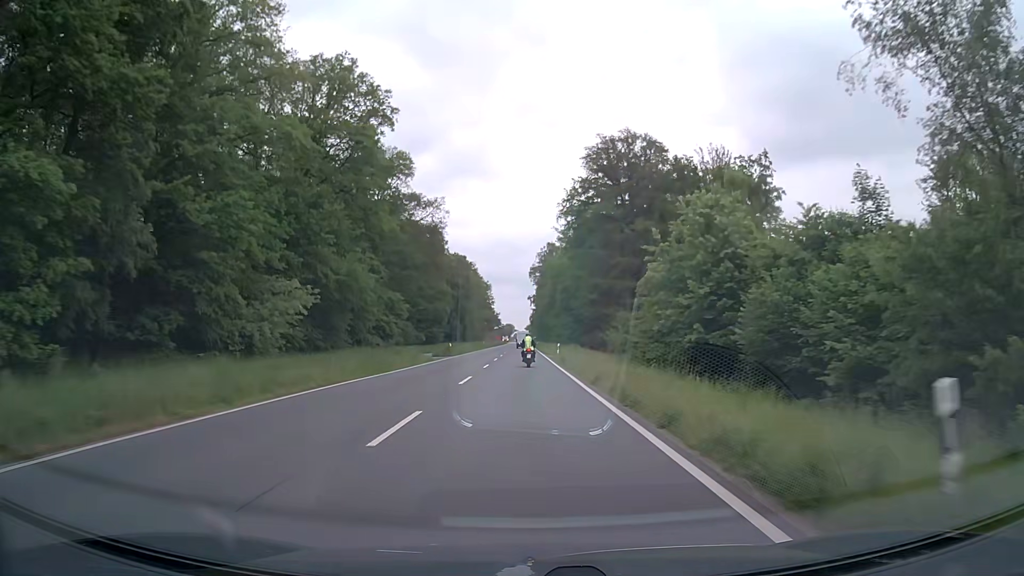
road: secondary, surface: asphalt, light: Day
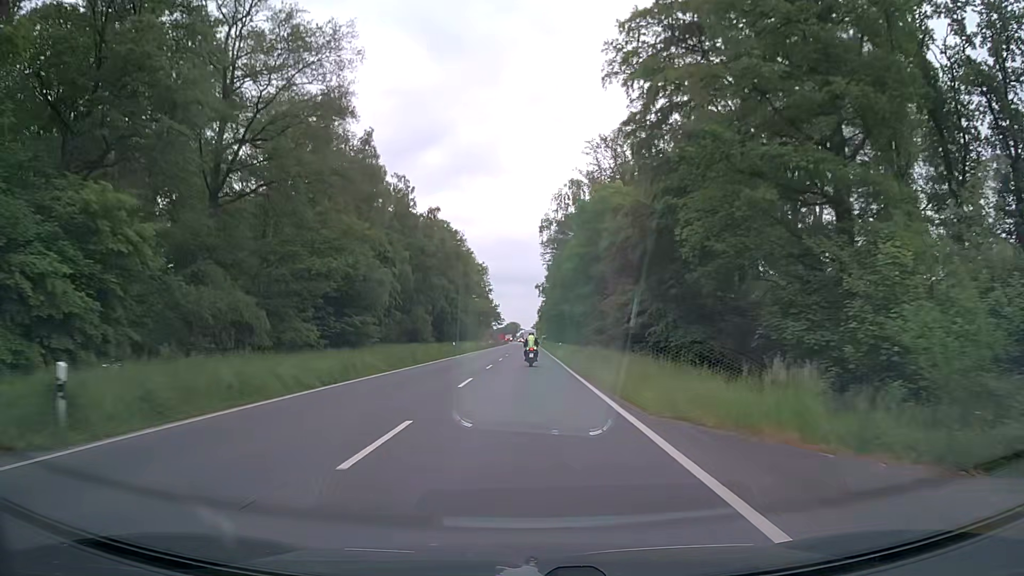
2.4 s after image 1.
(-0.2, +49.4) m; 0°
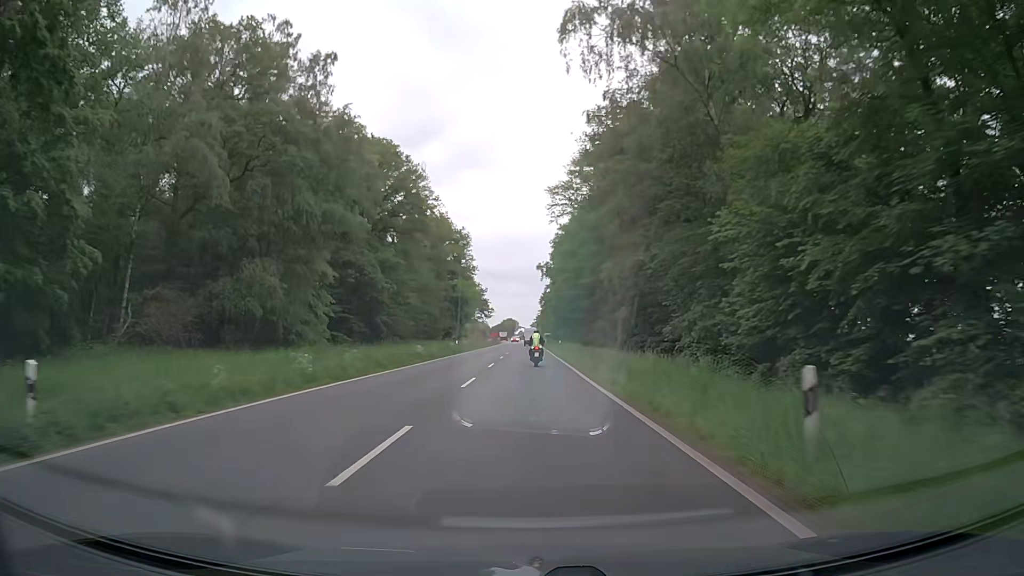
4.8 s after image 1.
(0.0, +48.7) m; 0°
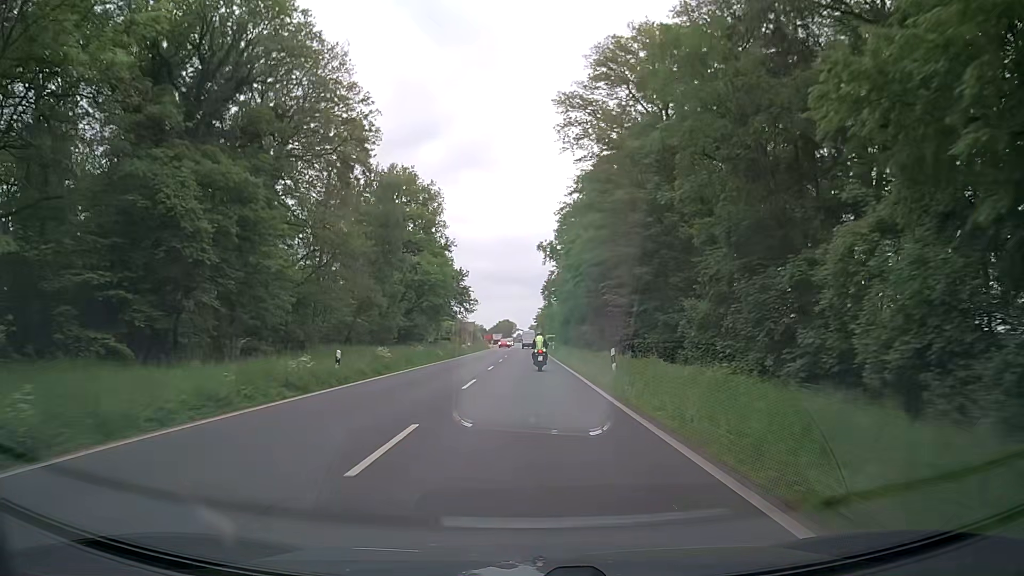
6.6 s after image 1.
(-0.1, +35.3) m; 0°
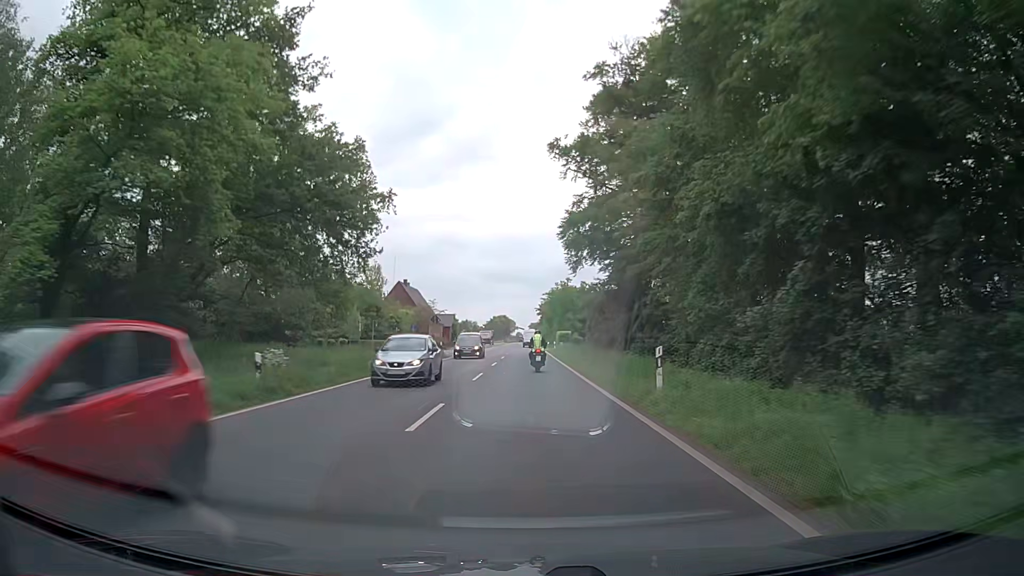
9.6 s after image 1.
(+0.1, +56.7) m; -1°
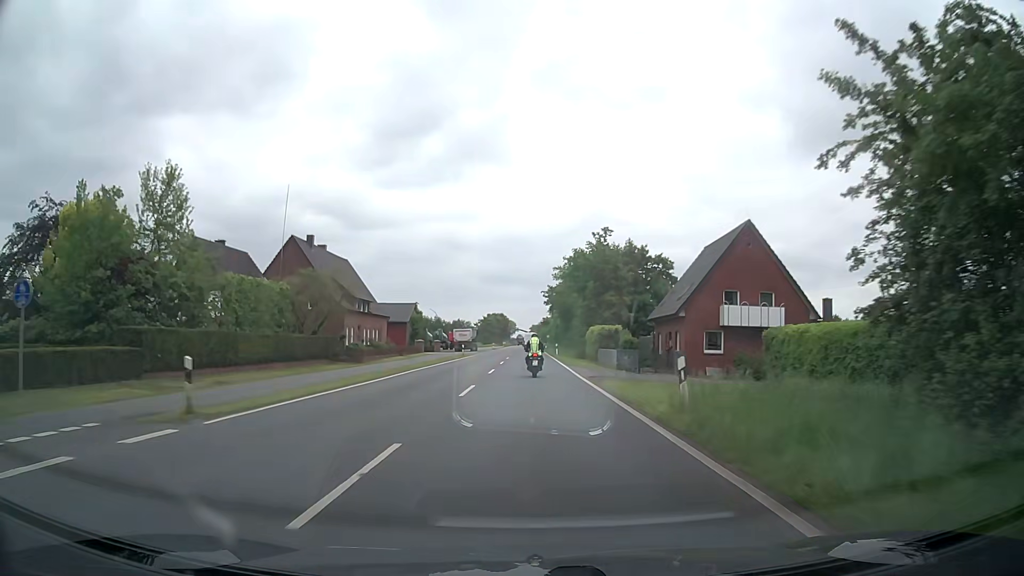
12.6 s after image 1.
(+0.6, +52.9) m; +1°
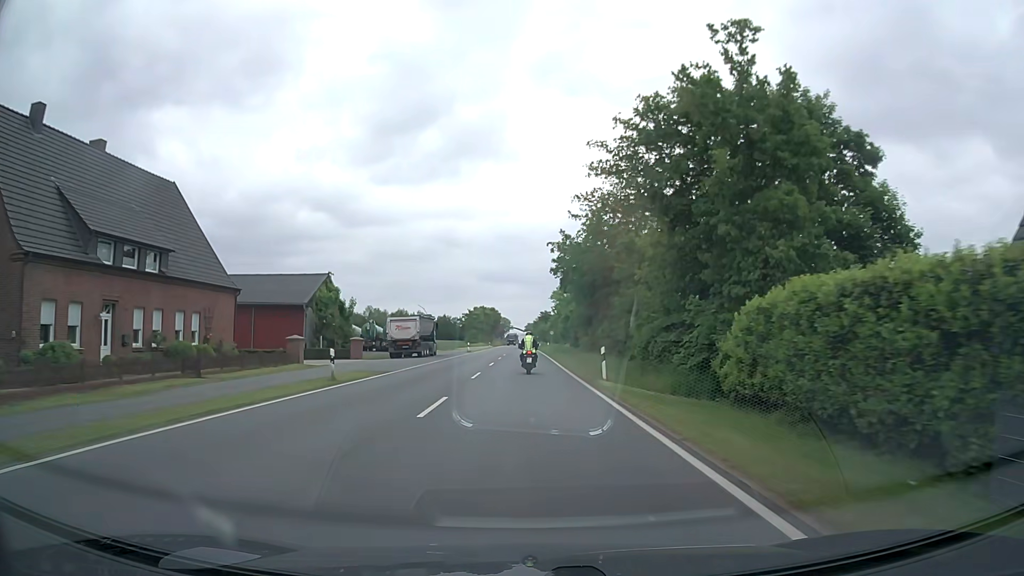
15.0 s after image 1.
(+0.2, +40.9) m; 0°
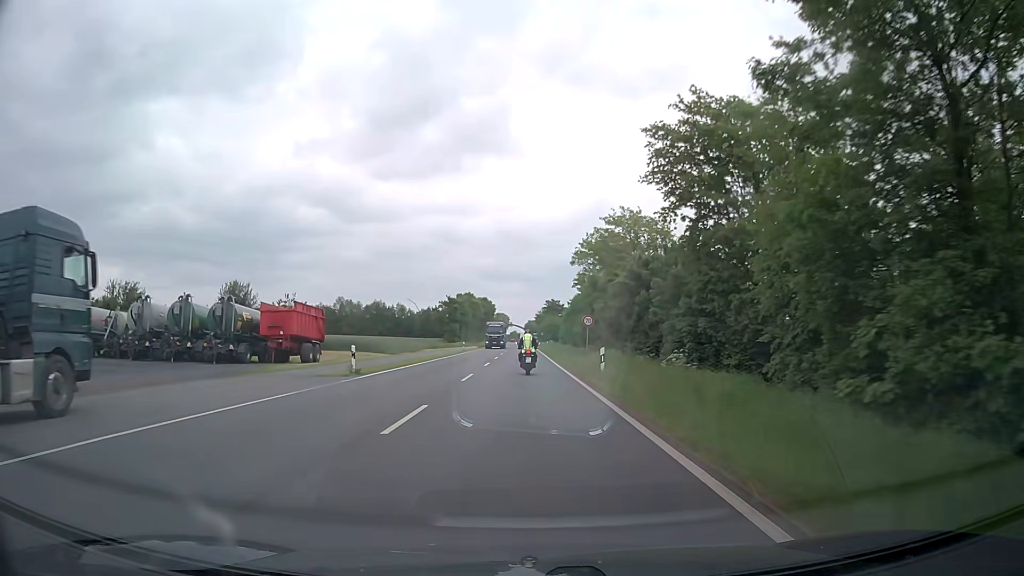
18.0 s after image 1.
(0.0, +50.2) m; 0°
(0, +10) (0, +20) (0, +30) (0, +40) (0, +50) (0, +60) (0, +70) (0, +80) (0, +90) (0, +100) m
